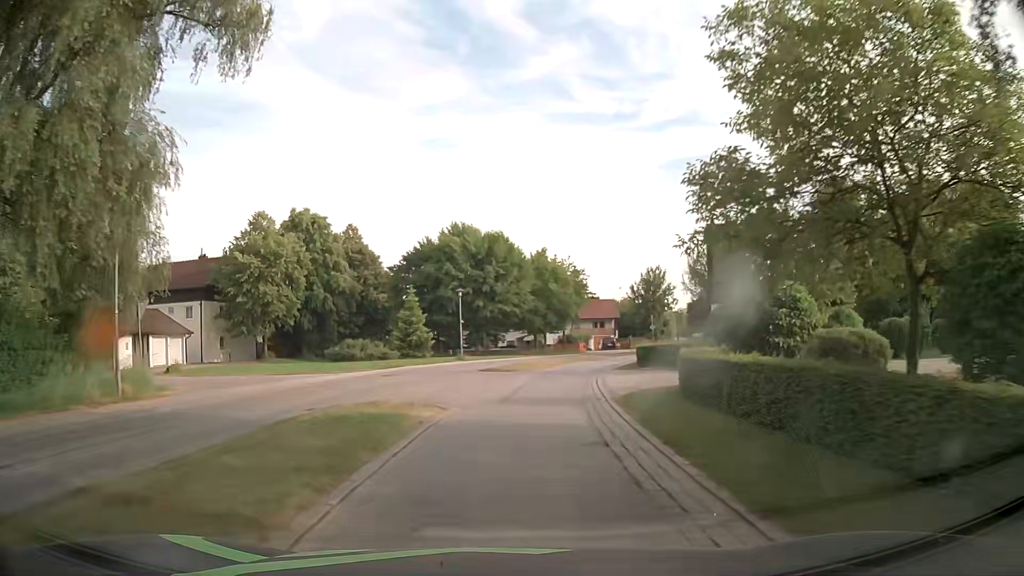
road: secondary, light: Day
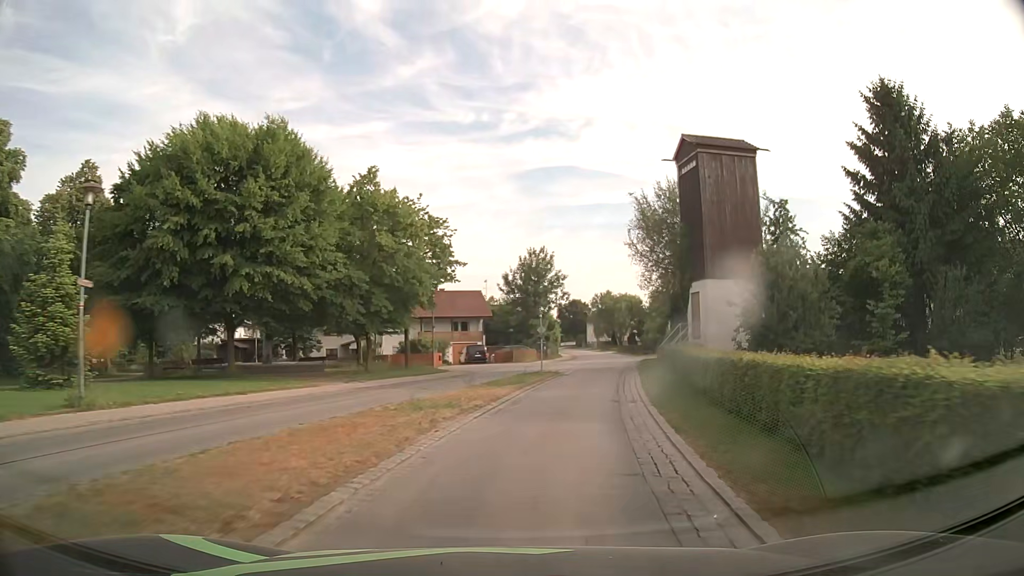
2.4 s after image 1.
(+2.7, +30.2) m; +12°
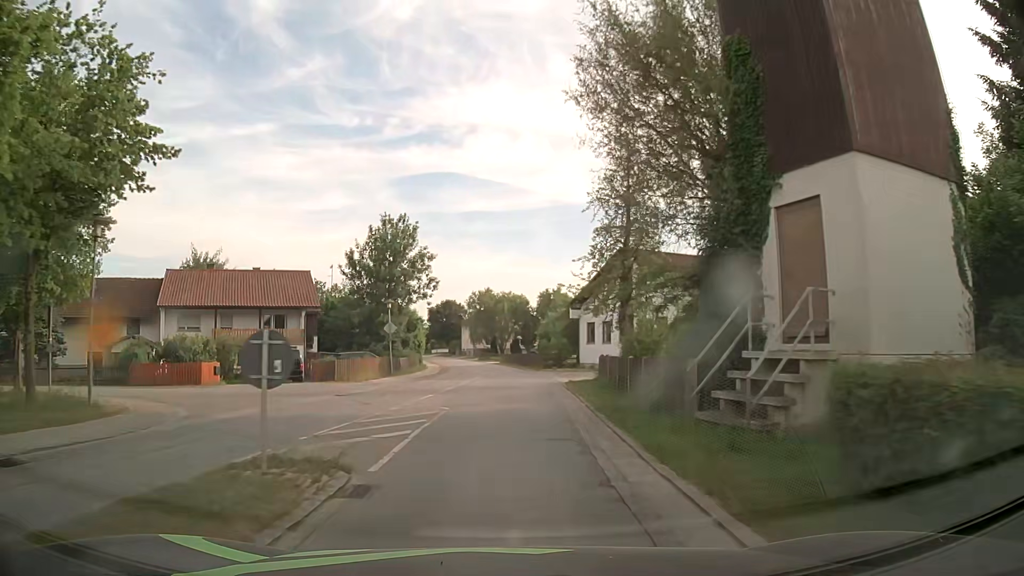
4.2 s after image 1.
(+2.6, +22.5) m; +11°
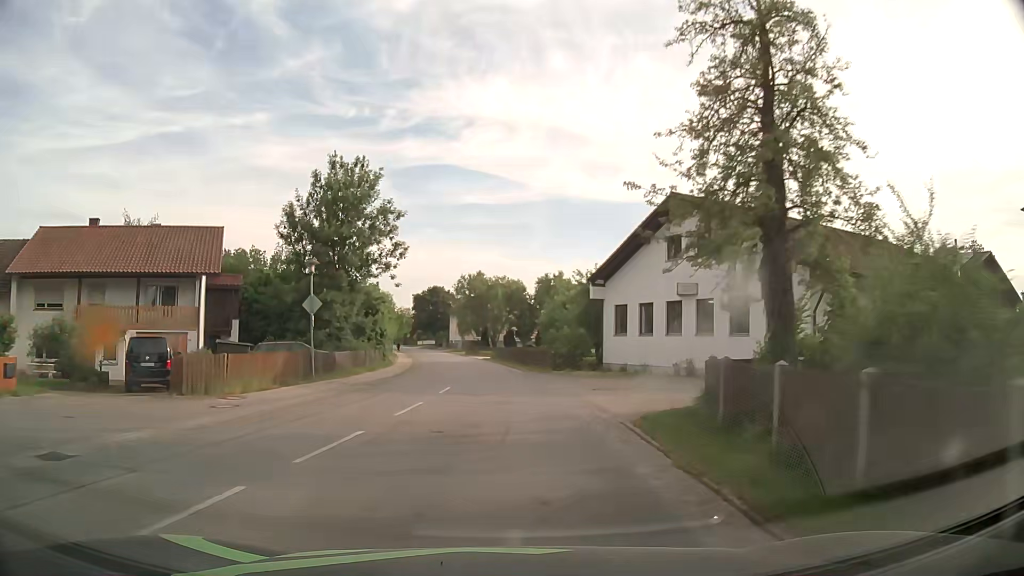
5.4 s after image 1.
(0.0, +15.2) m; +1°
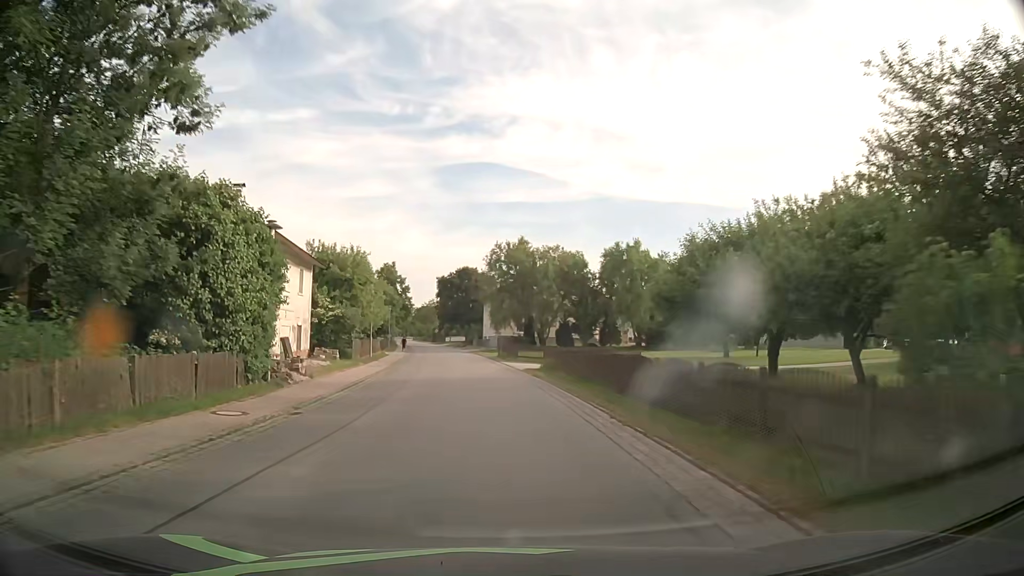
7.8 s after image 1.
(-1.1, +30.5) m; -5°
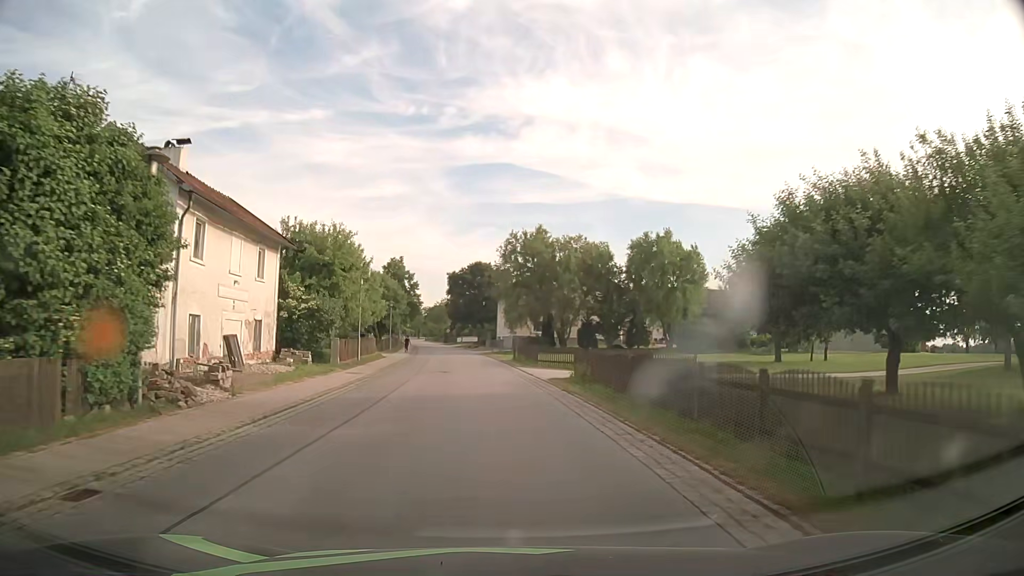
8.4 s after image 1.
(0.0, +7.7) m; -1°
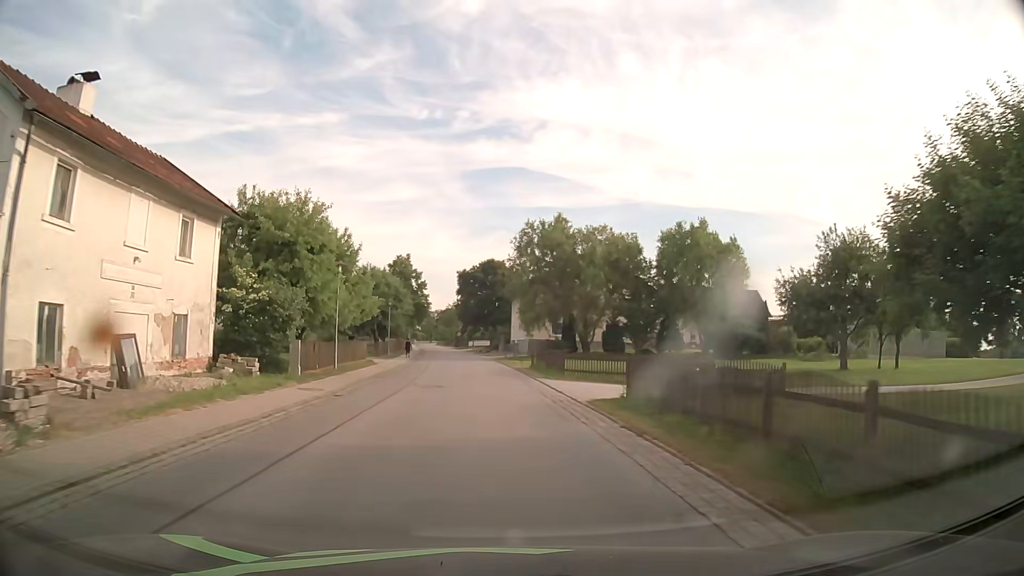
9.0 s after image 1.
(0.0, +7.7) m; -1°
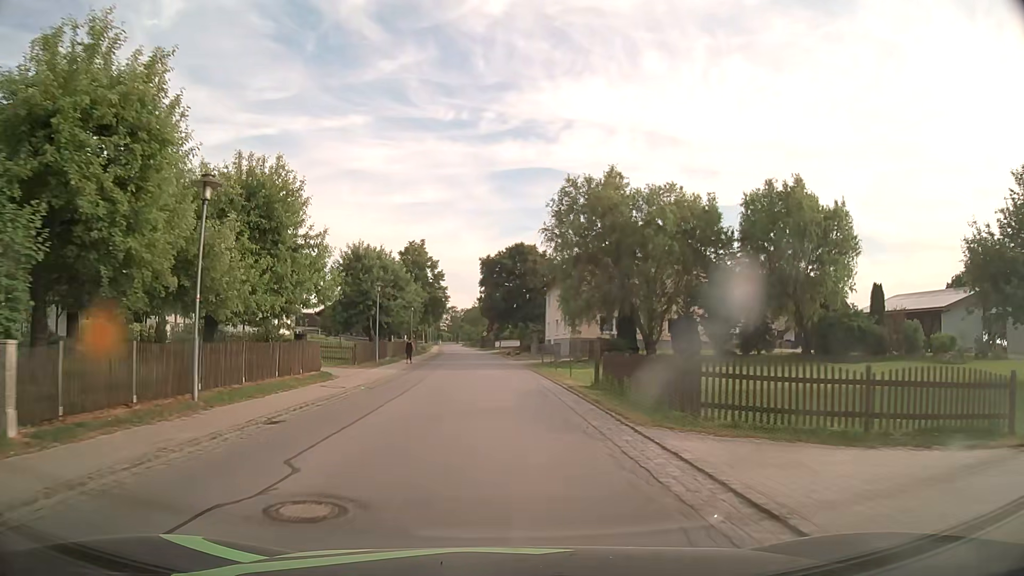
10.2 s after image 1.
(-0.4, +15.3) m; -3°
(0, +10) (0, +20) (-1, +30) (-1, +40) (-2, +50) (-3, +60) (-3, +70) (-4, +80) (-5, +90) (-6, +100) m
